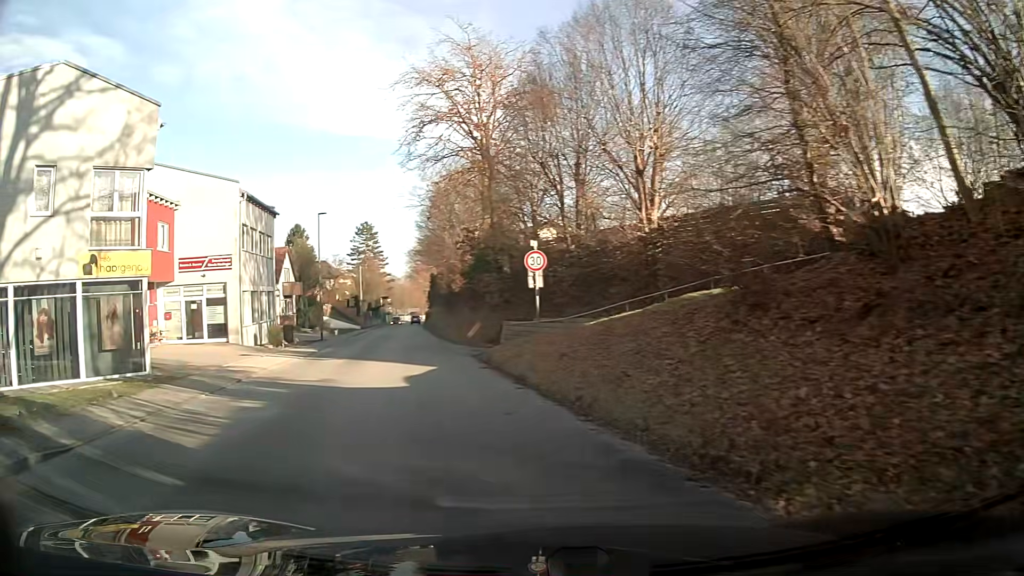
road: tertiary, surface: asphalt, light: Day
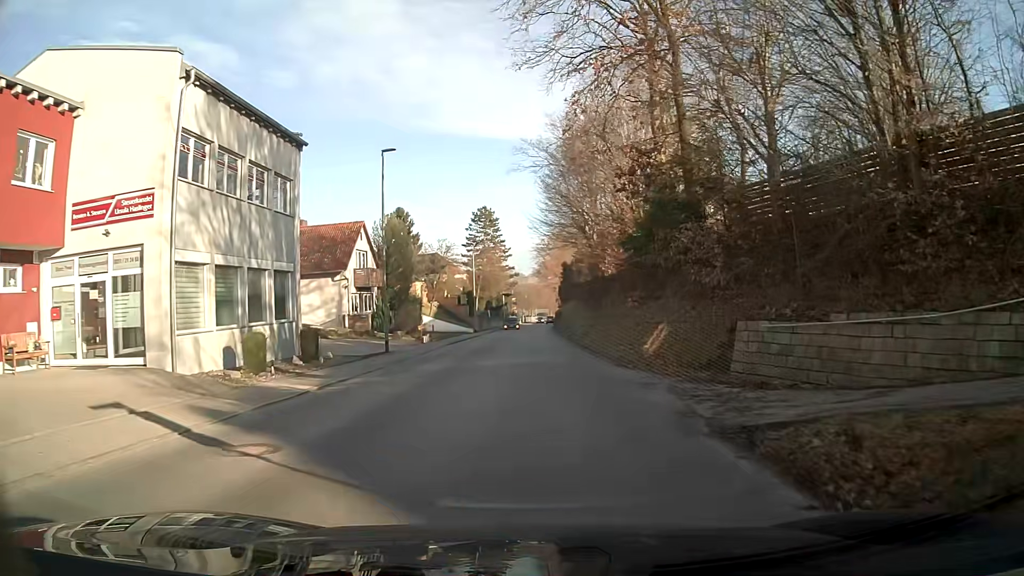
(-1.6, +17.6) m; -7°
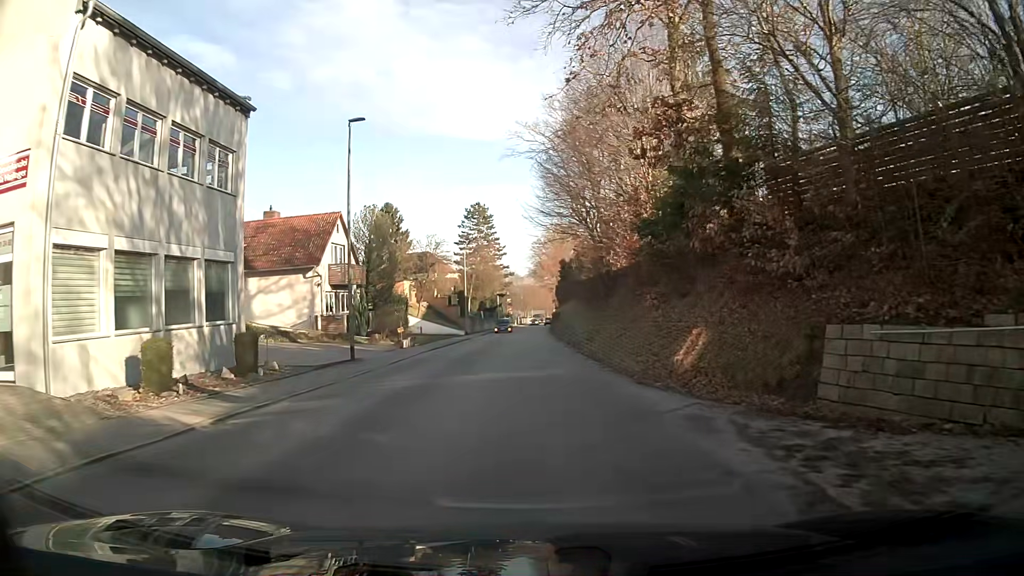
(0.0, +4.7) m; -1°
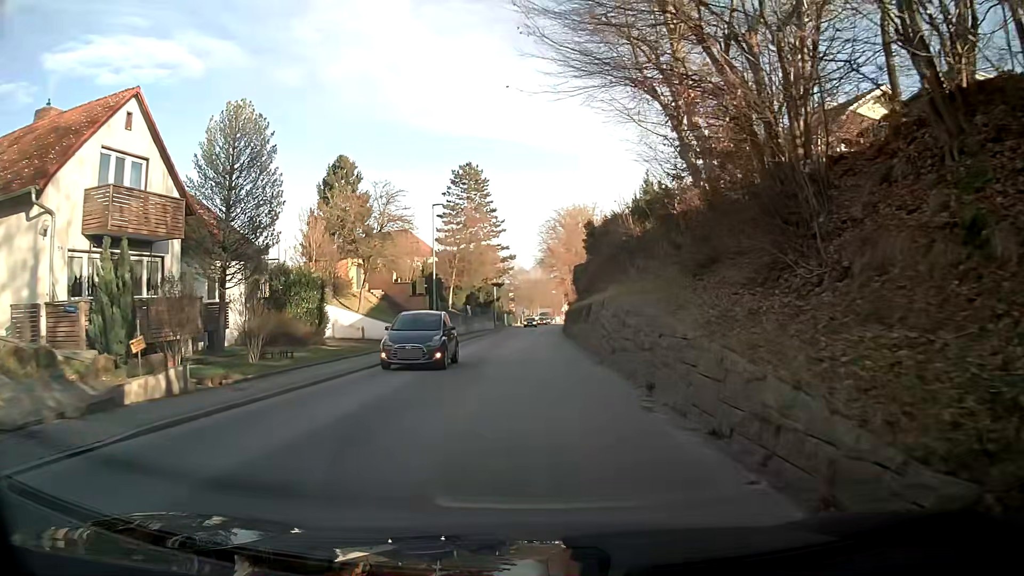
(-0.1, +23.7) m; 0°
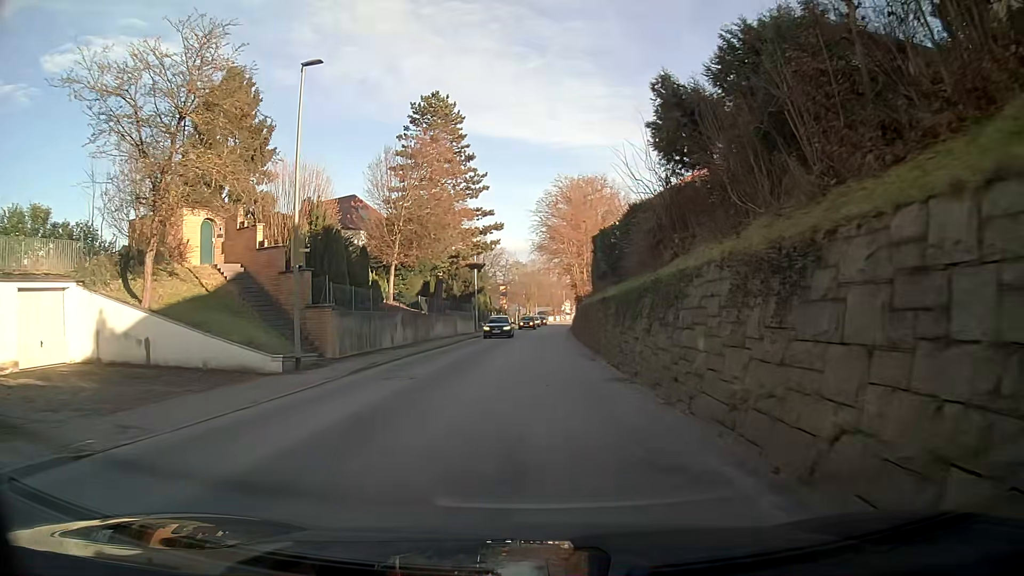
(+0.1, +23.4) m; +1°
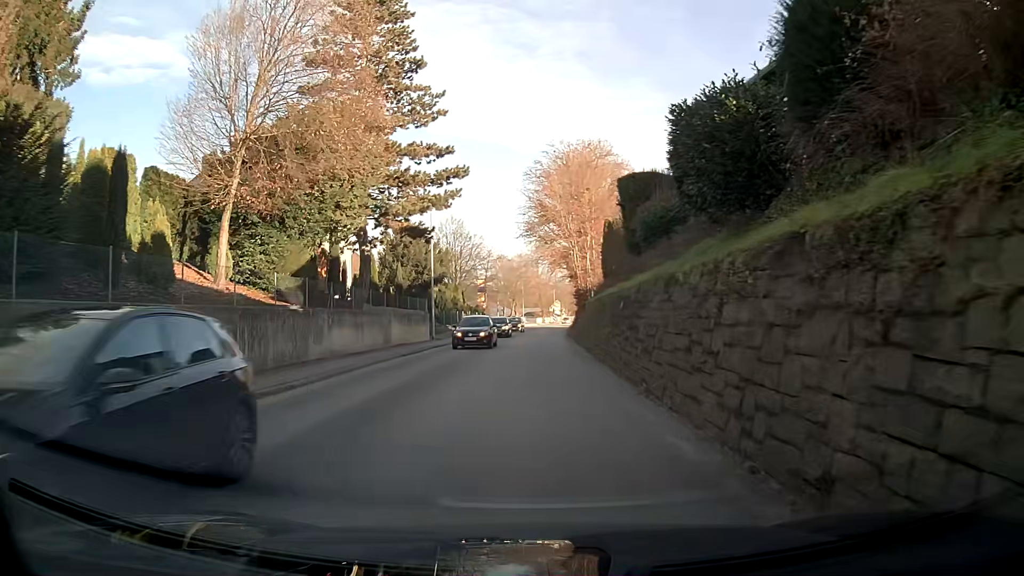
(+0.2, +18.6) m; +1°
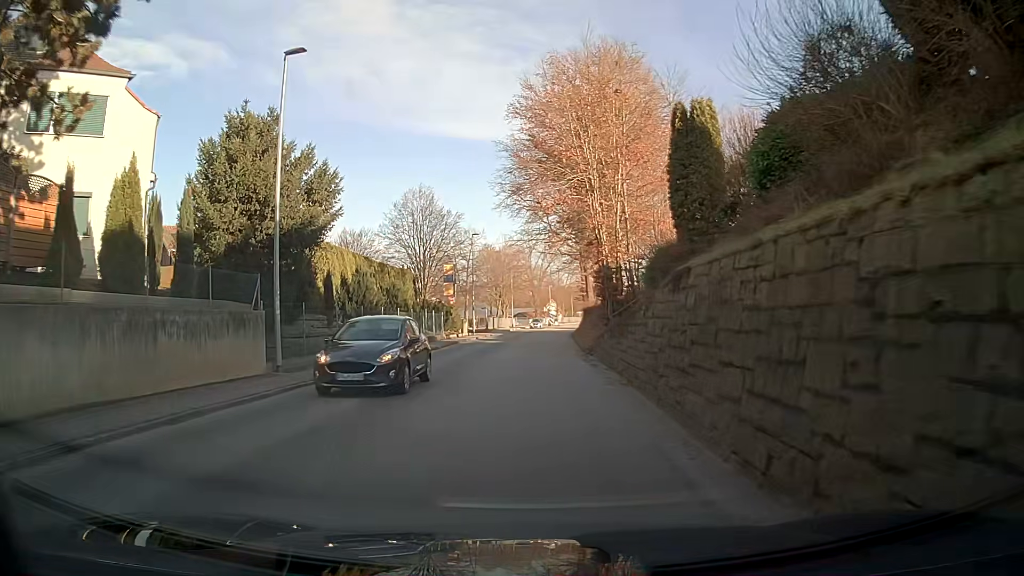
(+0.2, +23.1) m; +1°
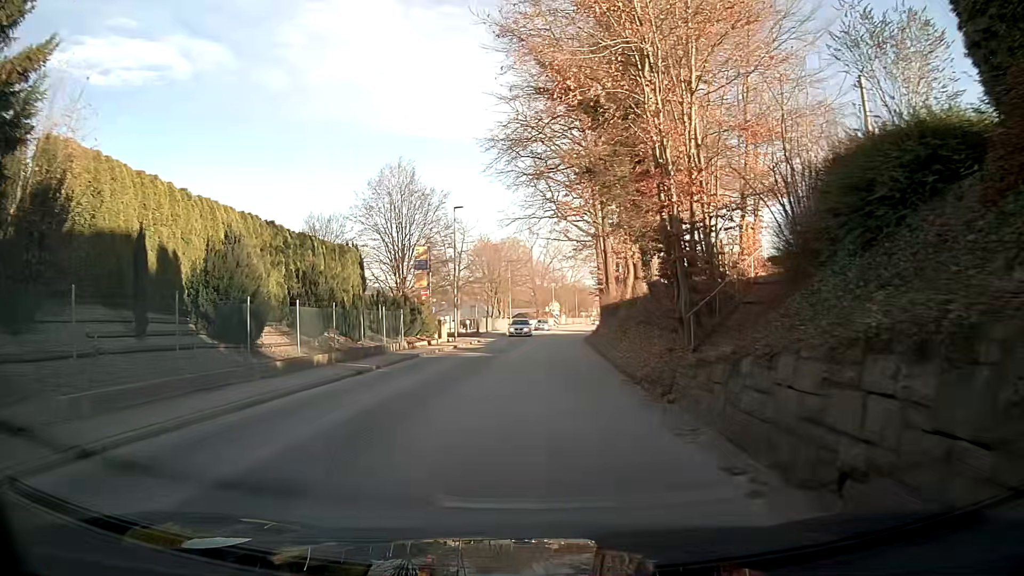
(-0.1, +13.7) m; -1°
(0, +10) (+1, +20) (+1, +30) (+2, +40) (+3, +50) (+3, +60) (+5, +70) (+6, +80) (+6, +90) (+7, +100) m
